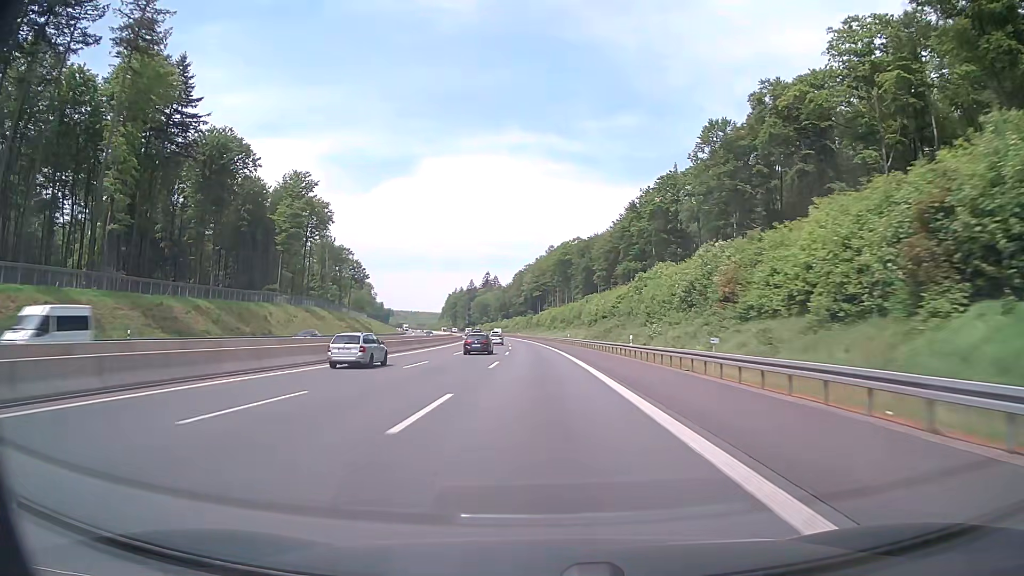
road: motorway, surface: asphalt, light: Day
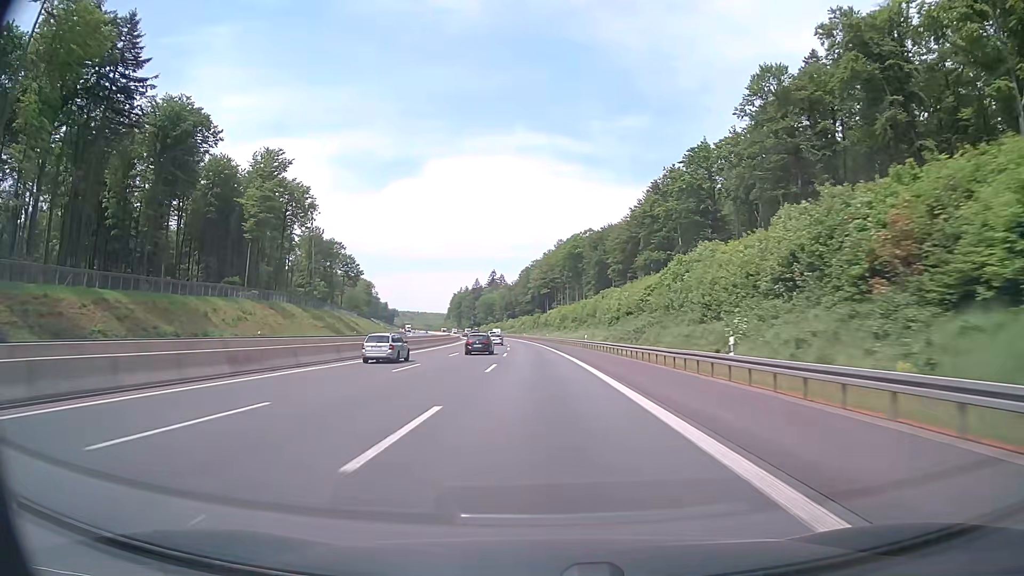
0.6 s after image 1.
(-0.1, +20.6) m; -1°
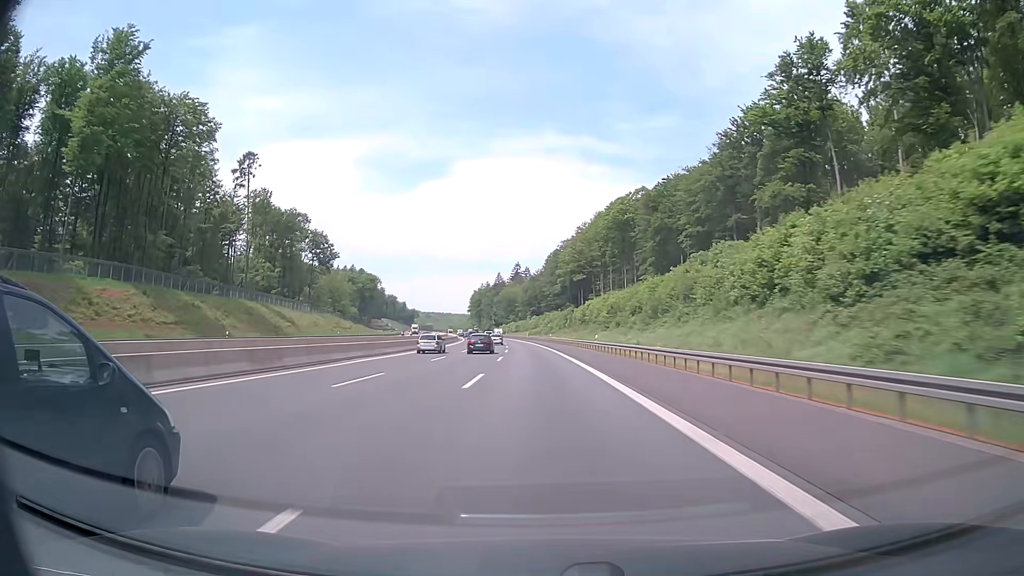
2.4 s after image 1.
(-1.3, +61.9) m; -2°
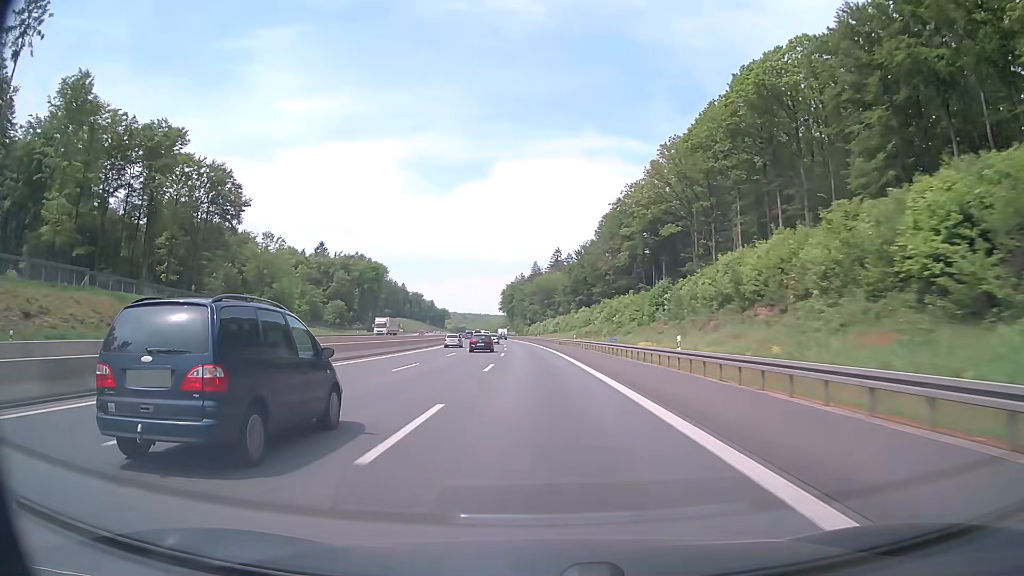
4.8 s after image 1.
(-2.6, +82.6) m; -4°
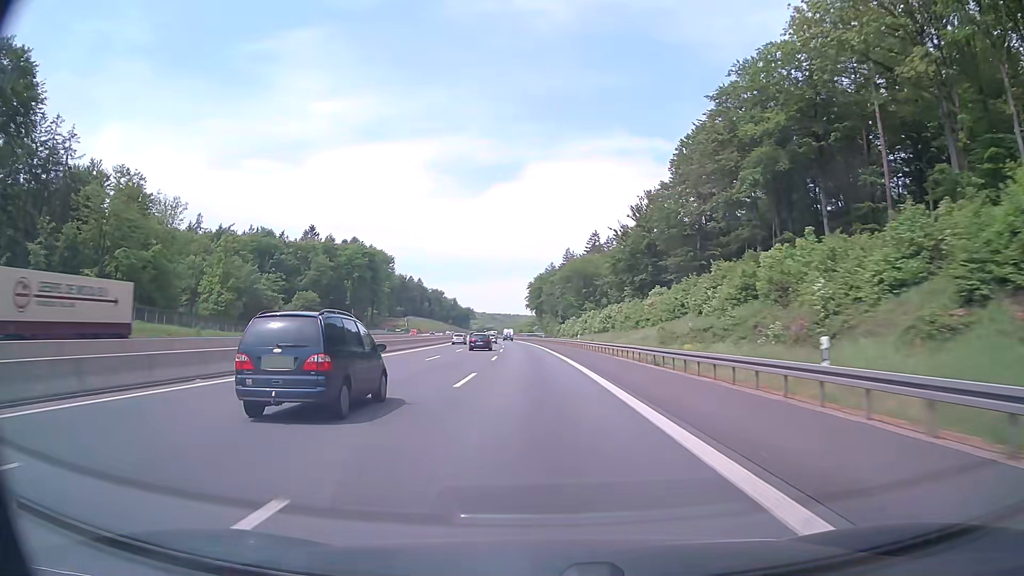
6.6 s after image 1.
(-1.4, +62.0) m; -3°
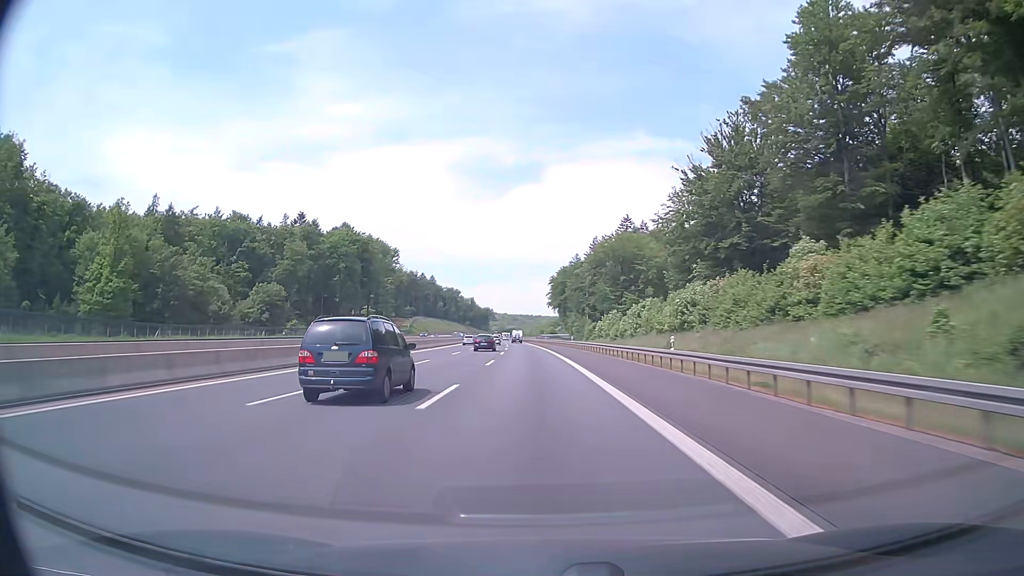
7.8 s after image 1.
(-0.7, +41.3) m; -2°
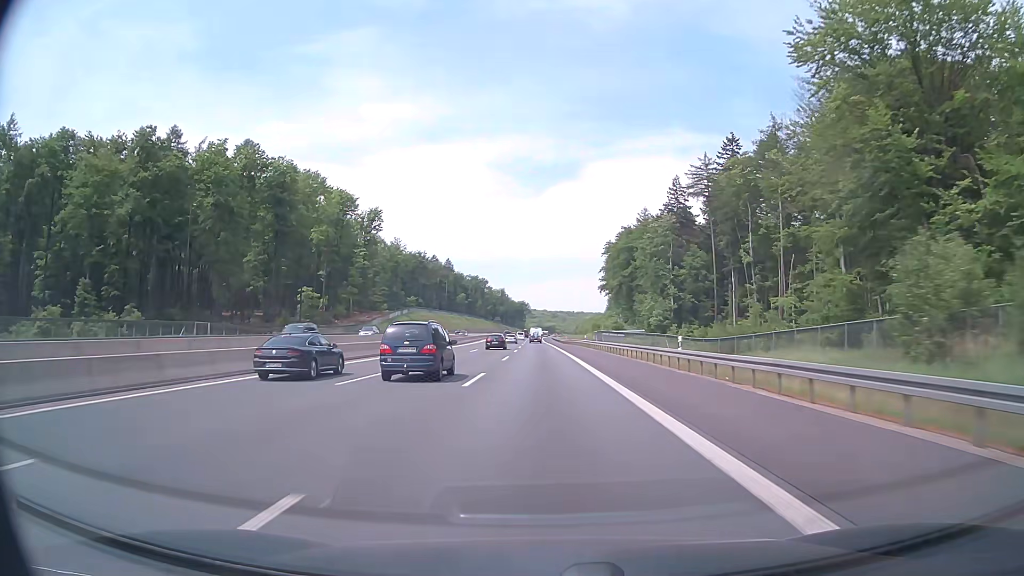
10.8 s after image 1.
(-3.5, +103.3) m; -3°
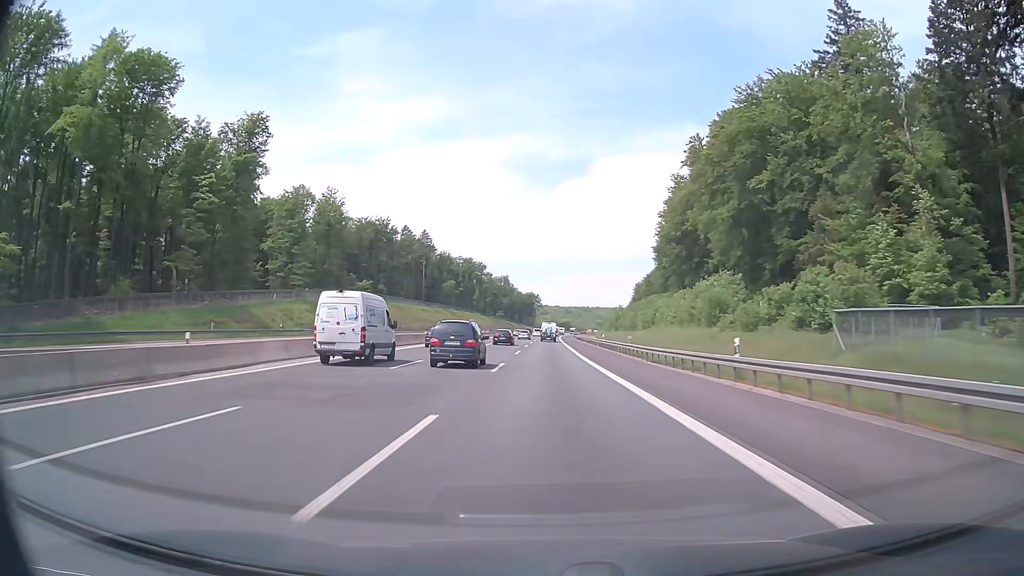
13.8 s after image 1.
(-1.4, +103.1) m; -1°
(0, +10) (0, +20) (0, +30) (0, +40) (0, +50) (0, +60) (0, +70) (0, +80) (0, +90) (0, +100) m
